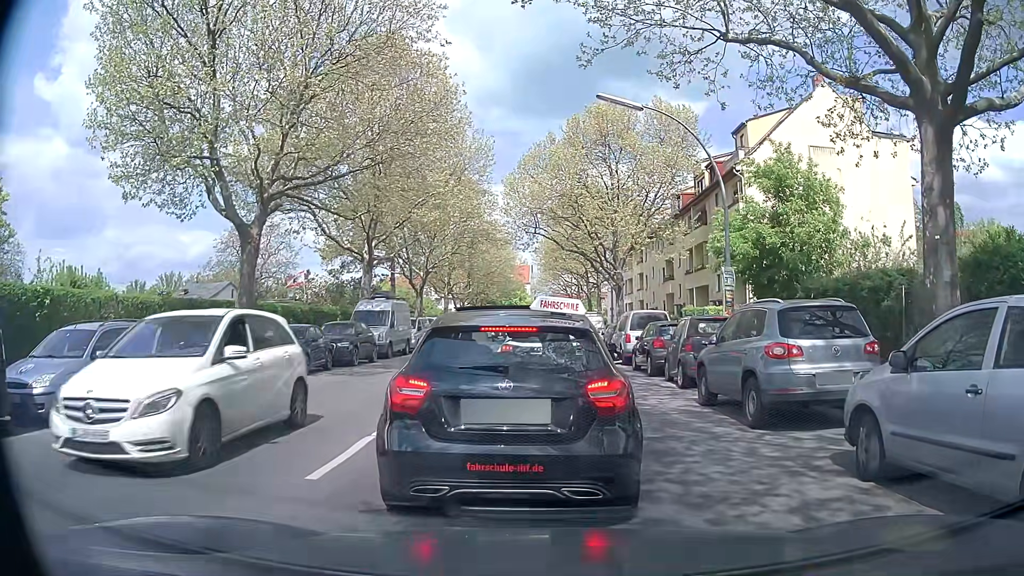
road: tertiary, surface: asphalt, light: Day
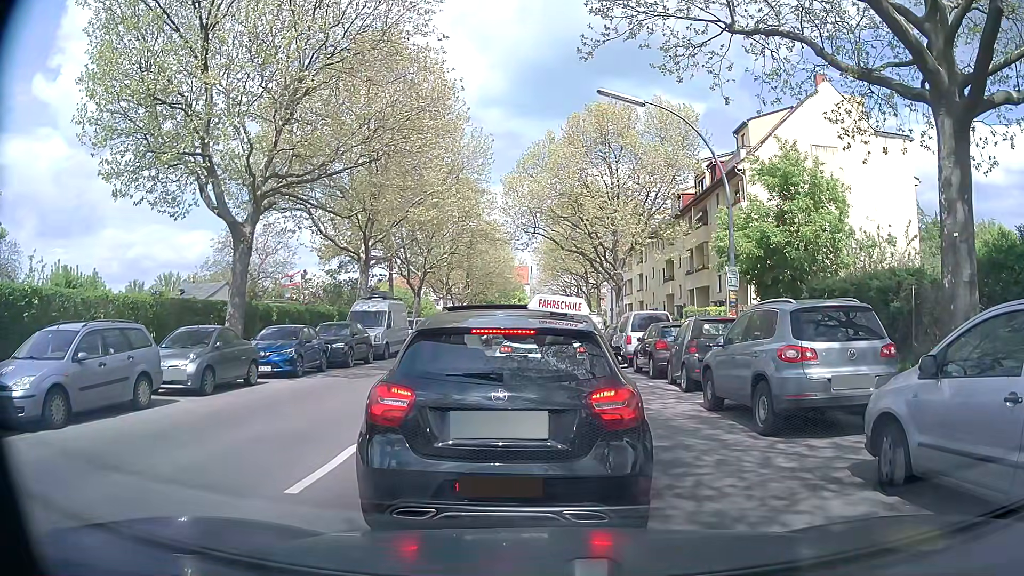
(0.0, +0.5) m; 0°
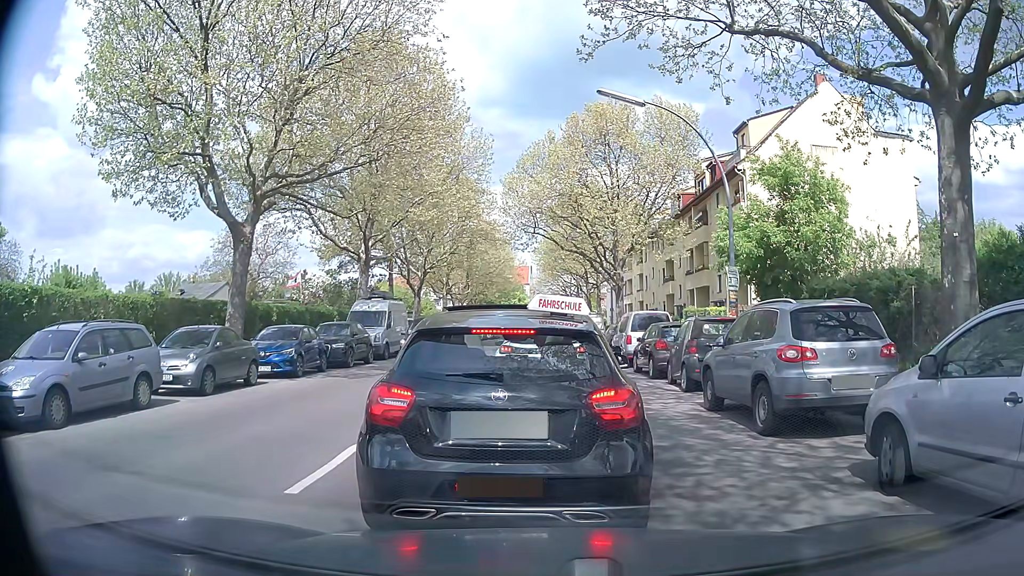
(0.0, 0.0) m; 0°
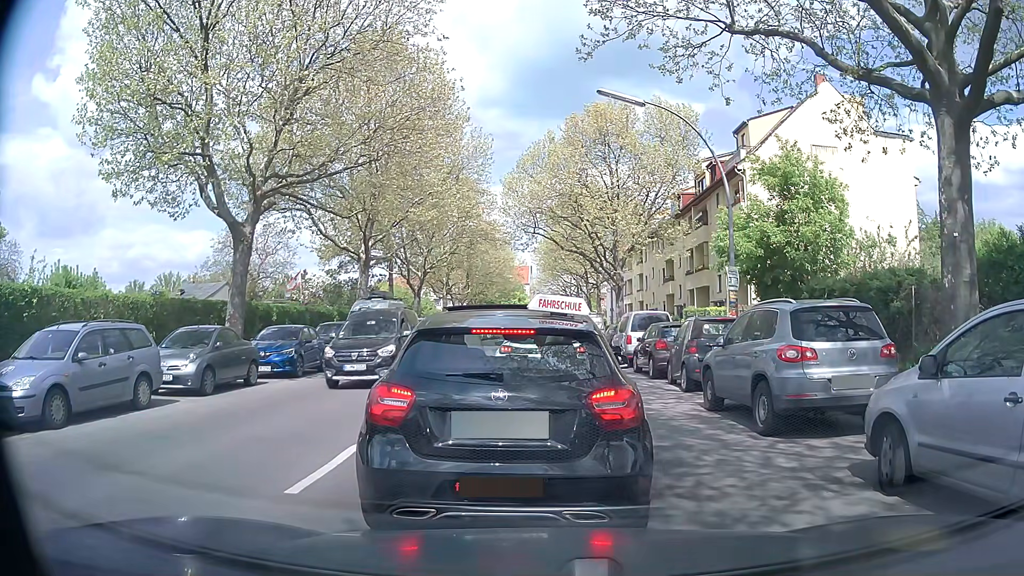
(0.0, 0.0) m; 0°
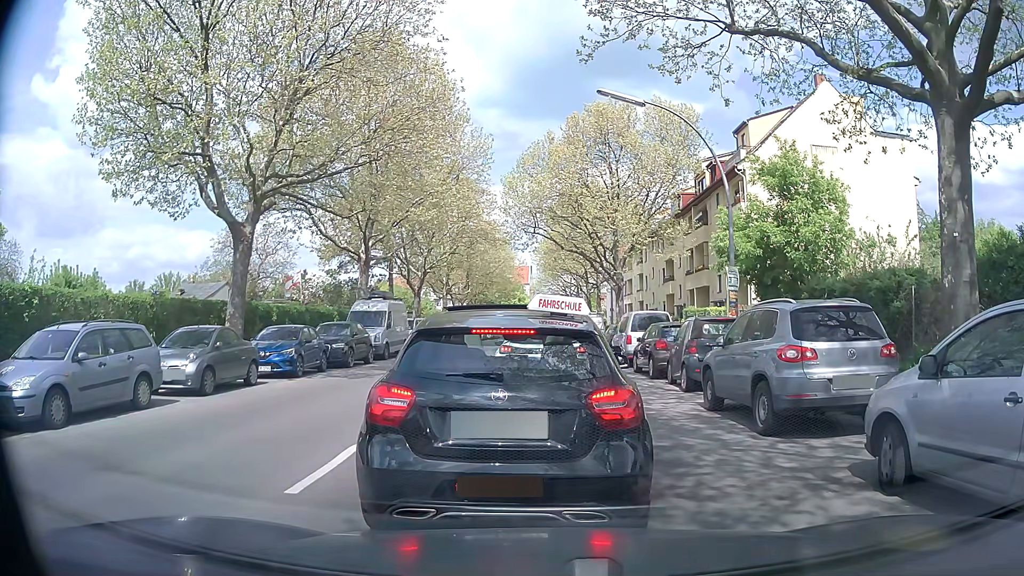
(0.0, 0.0) m; 0°
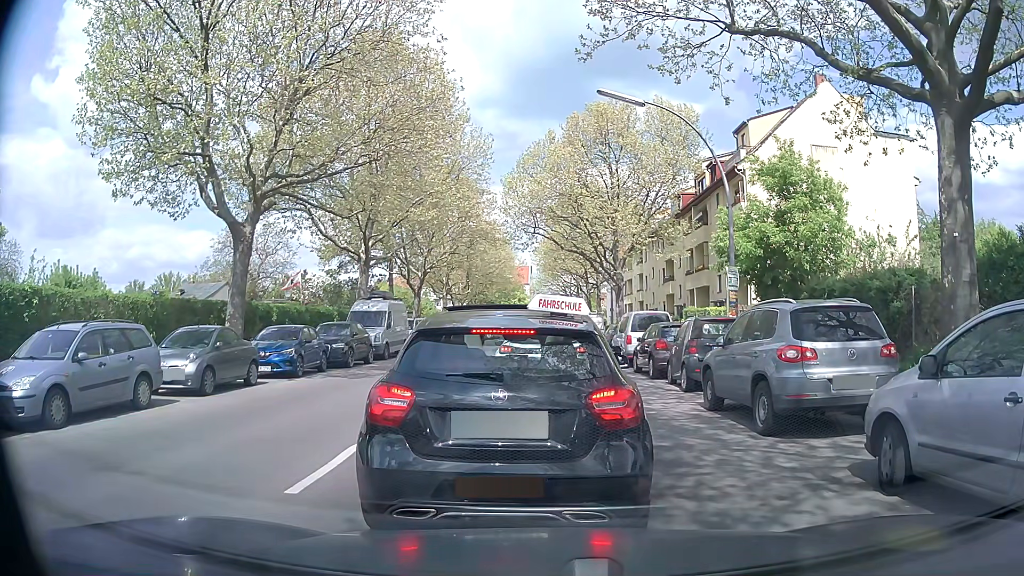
(0.0, 0.0) m; 0°
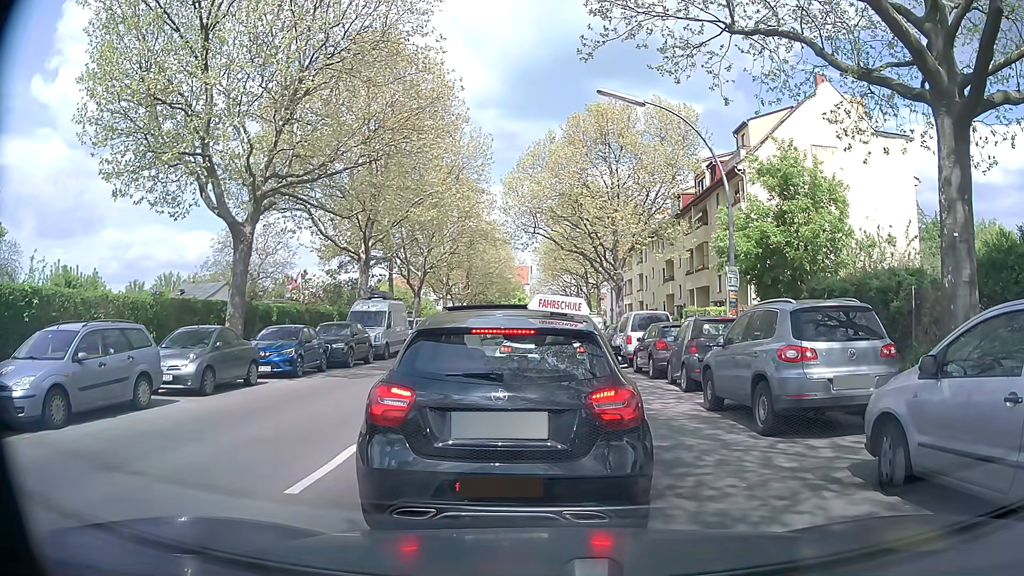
(0.0, 0.0) m; 0°
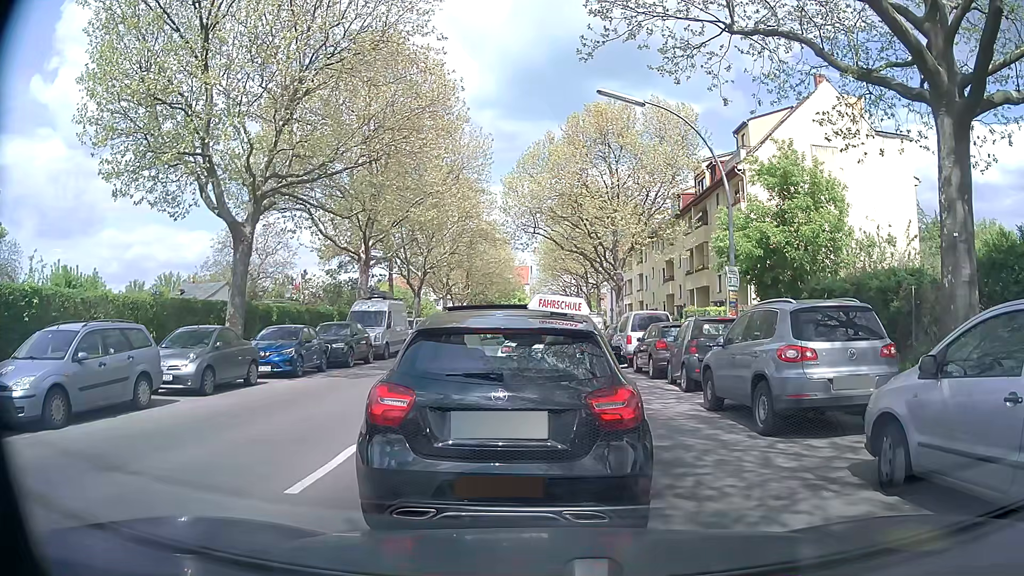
(0.0, 0.0) m; 0°
